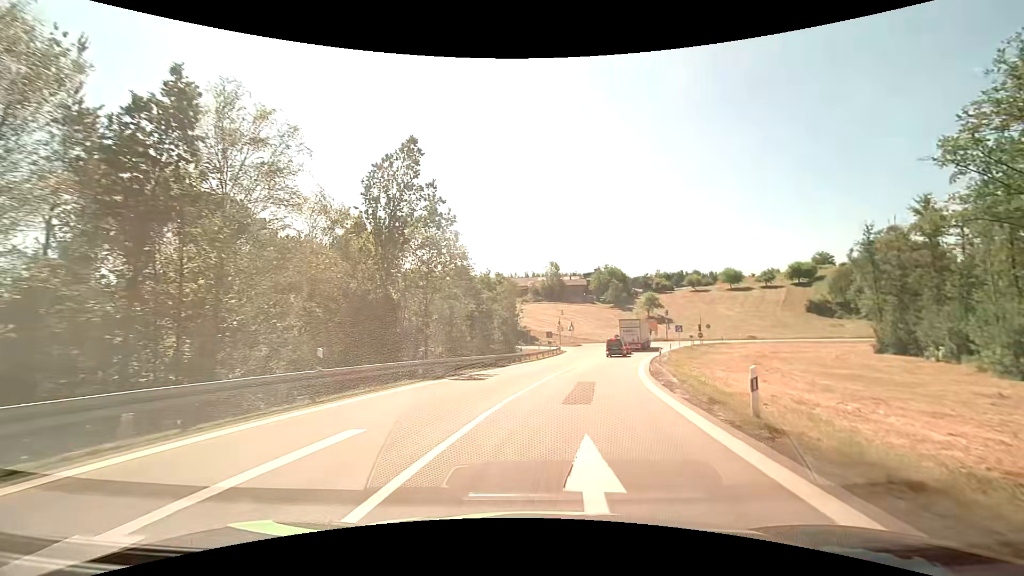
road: motorway_link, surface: asphalt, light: Day
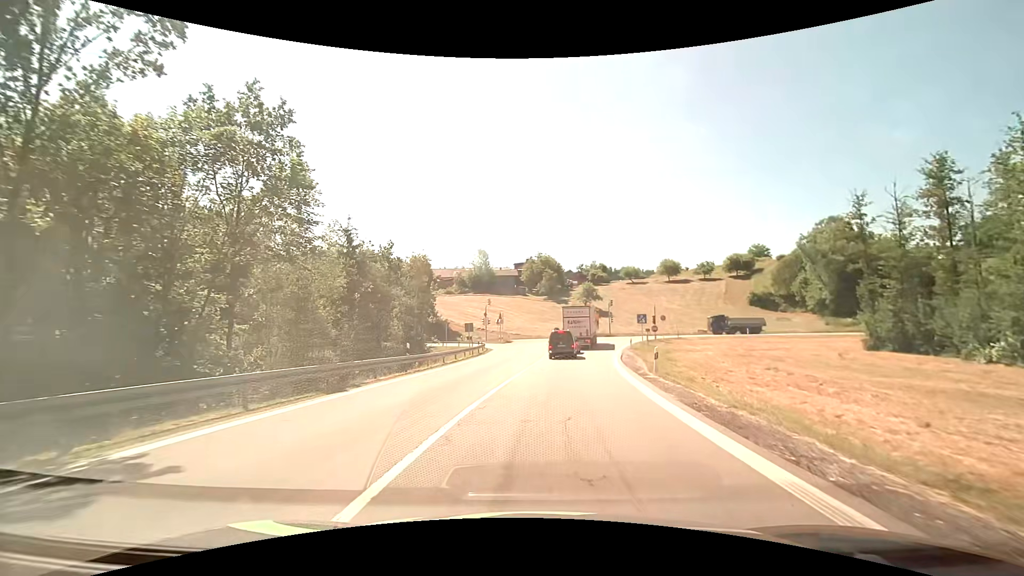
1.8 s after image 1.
(+1.3, +17.0) m; +8°
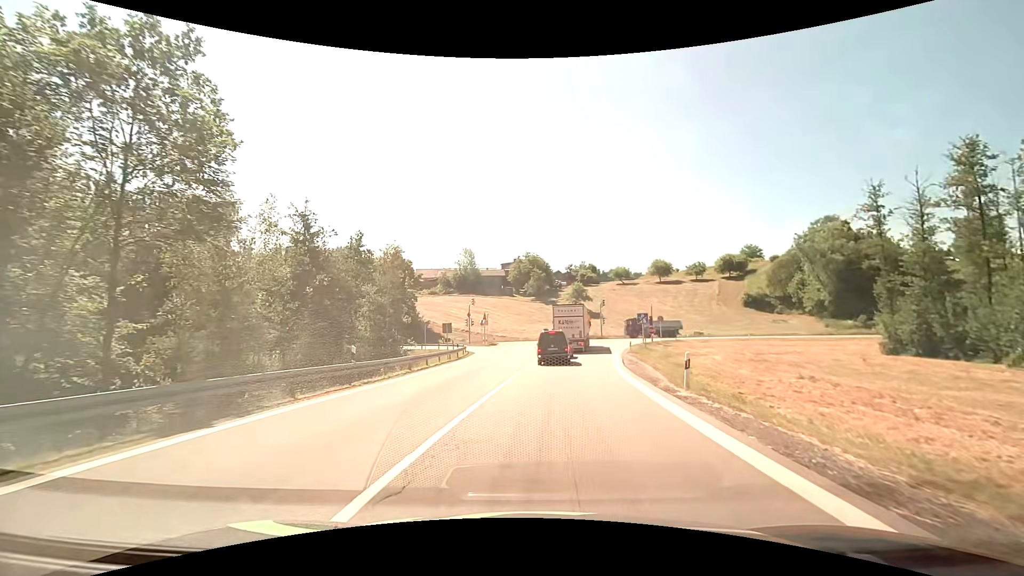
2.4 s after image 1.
(+0.1, +5.4) m; +1°
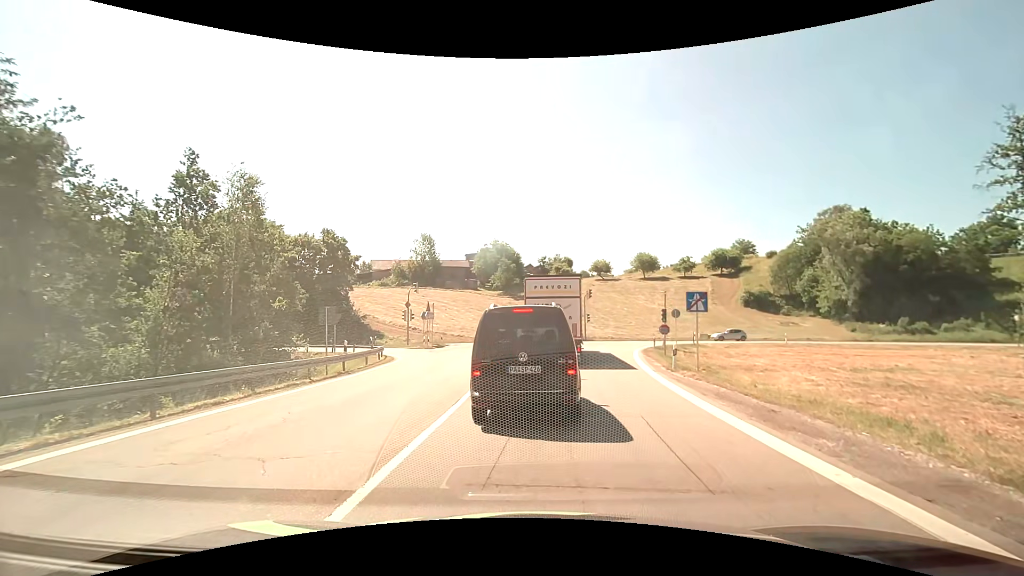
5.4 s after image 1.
(+0.7, +18.4) m; +2°
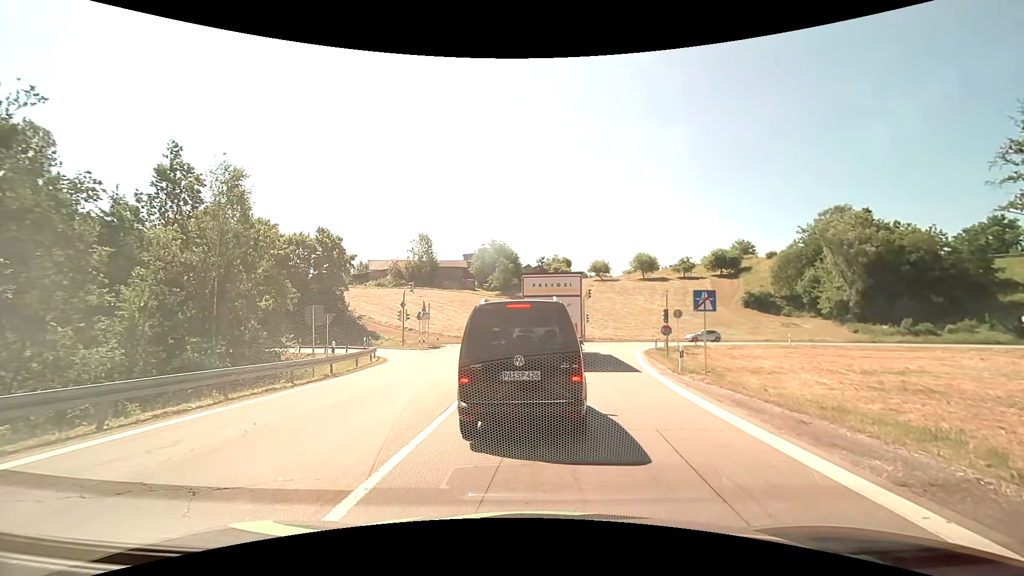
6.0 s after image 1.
(0.0, +1.0) m; +1°
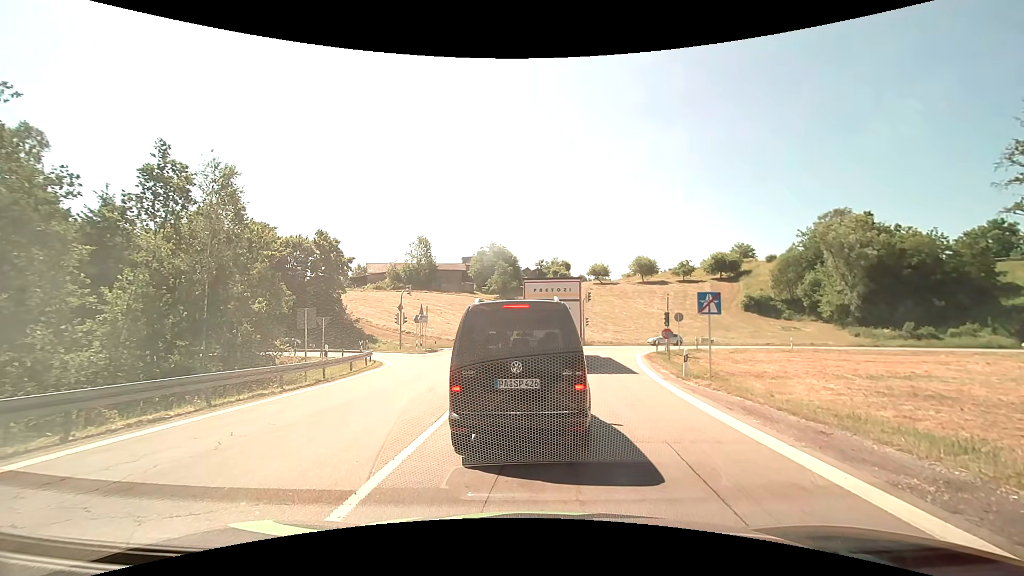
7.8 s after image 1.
(0.0, +0.6) m; 0°
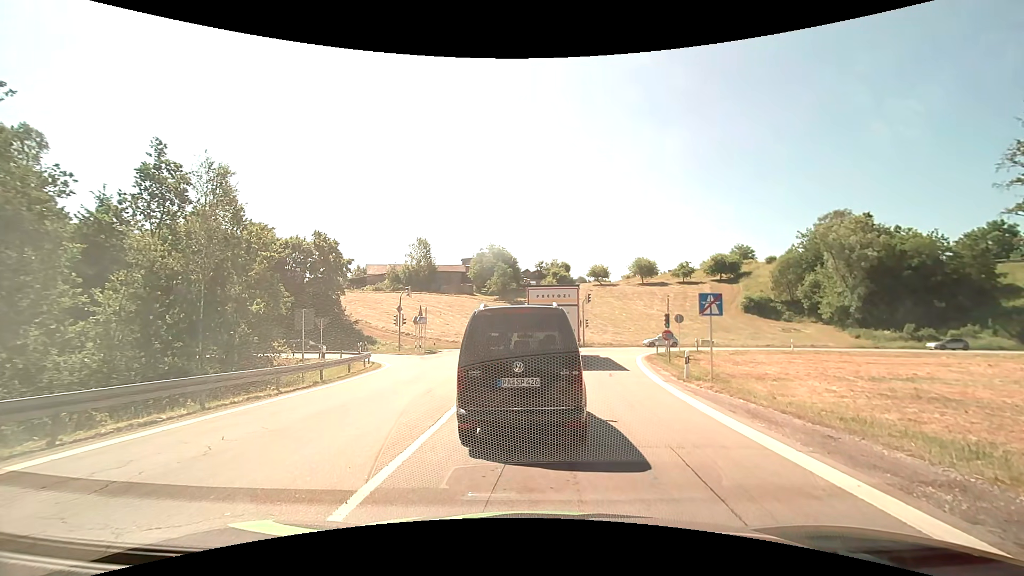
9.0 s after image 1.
(0.0, +0.2) m; 0°
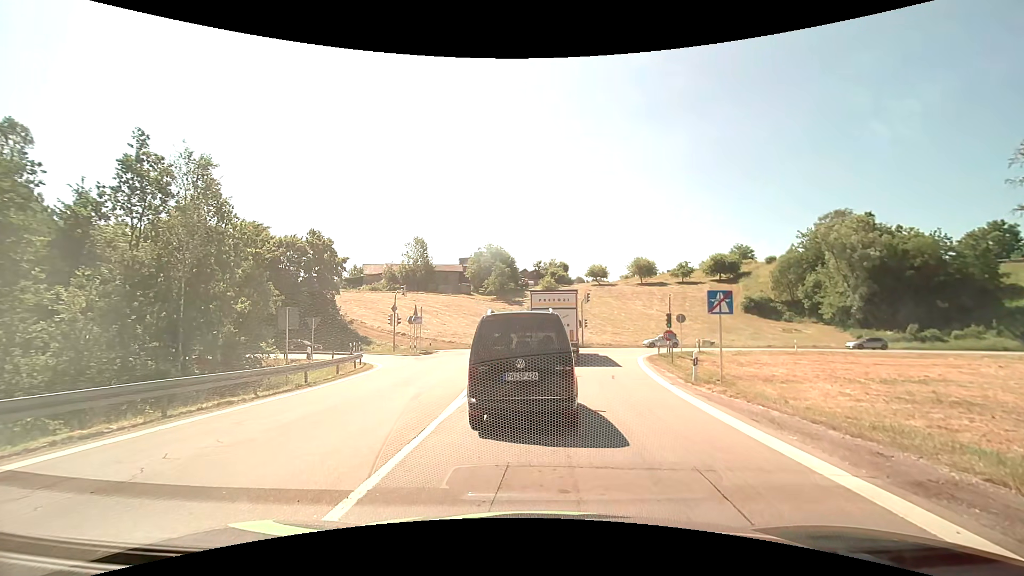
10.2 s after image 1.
(0.0, +1.2) m; 0°
